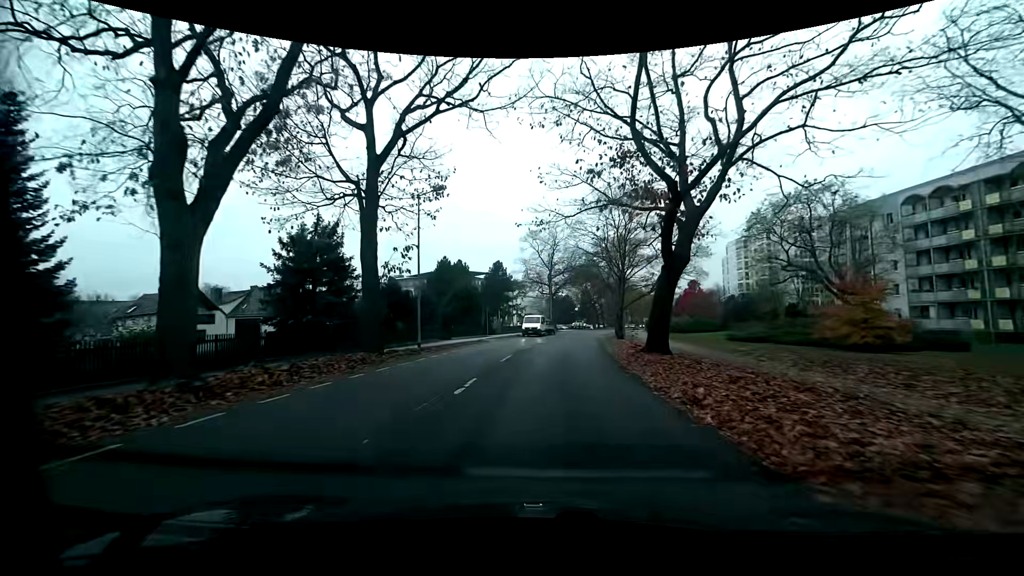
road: tertiary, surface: asphalt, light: Day
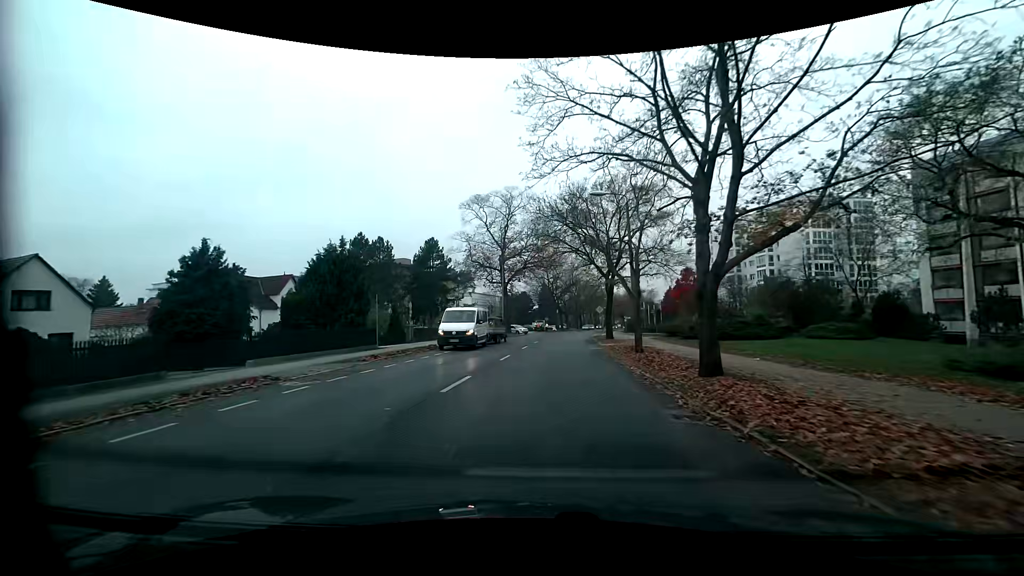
(+1.5, +26.2) m; +5°
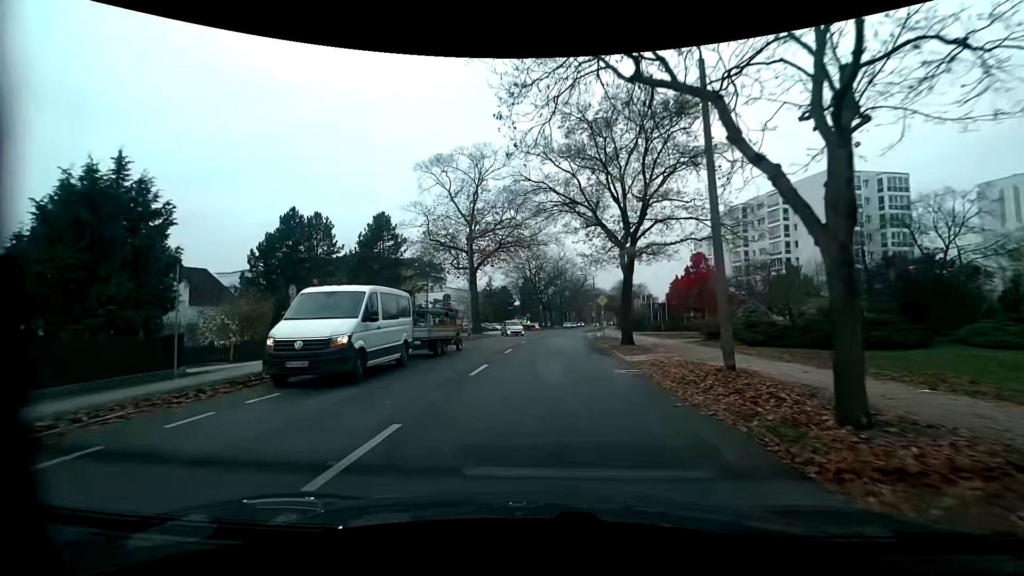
(+0.5, +15.1) m; +3°
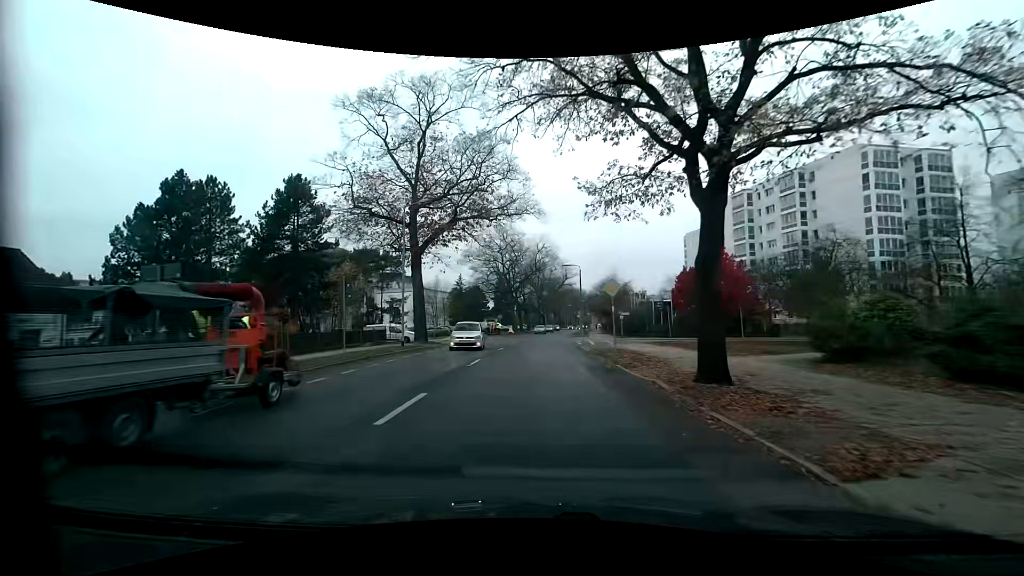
(+0.4, +14.7) m; +3°
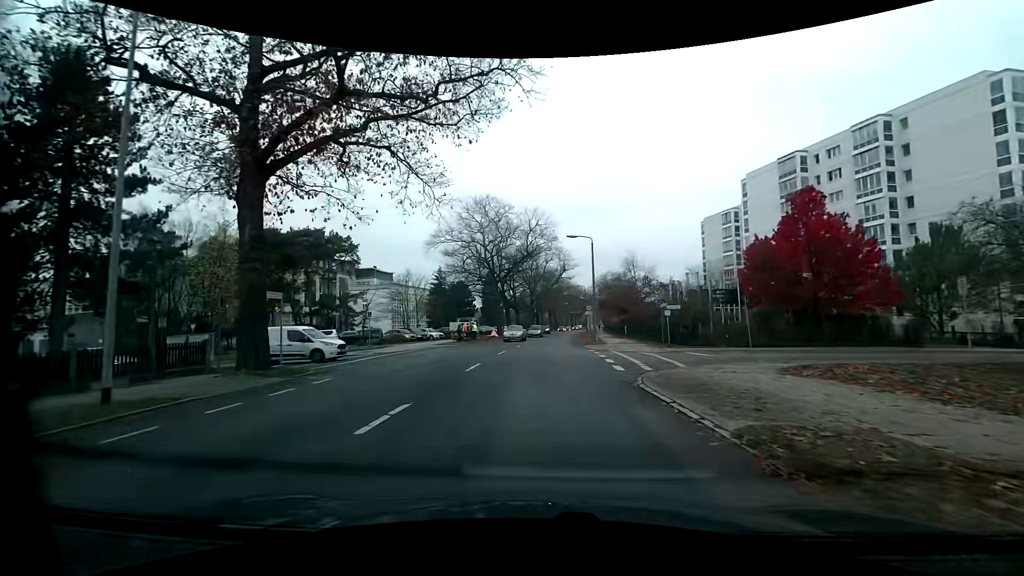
(0.0, +19.6) m; +1°
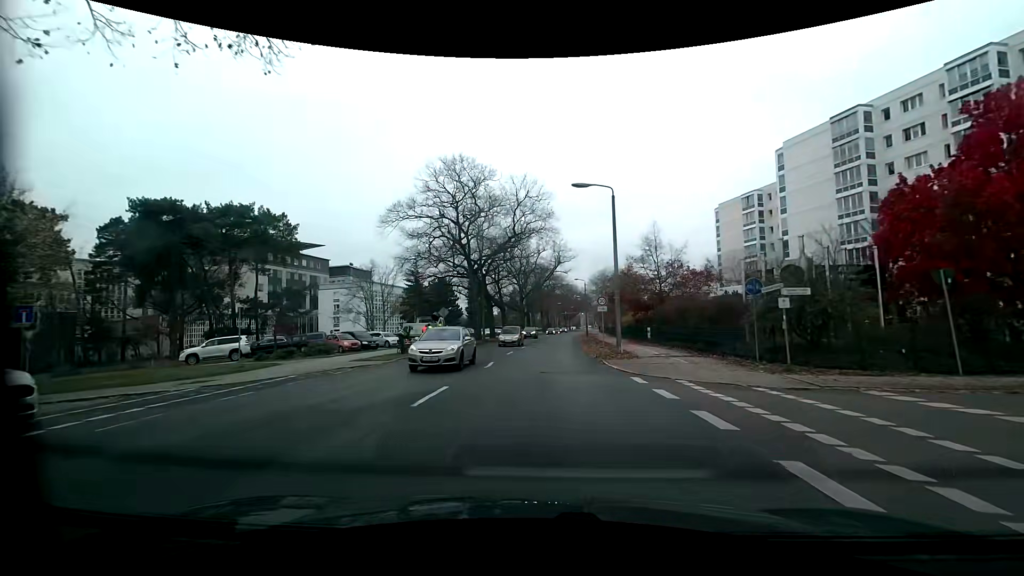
(0.0, +15.0) m; 0°
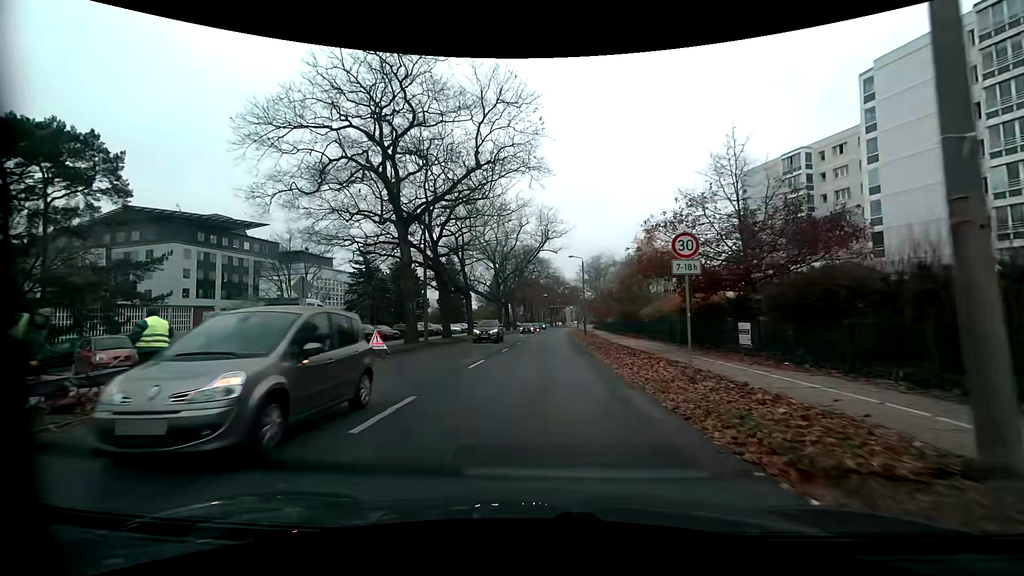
(+0.4, +20.5) m; +2°
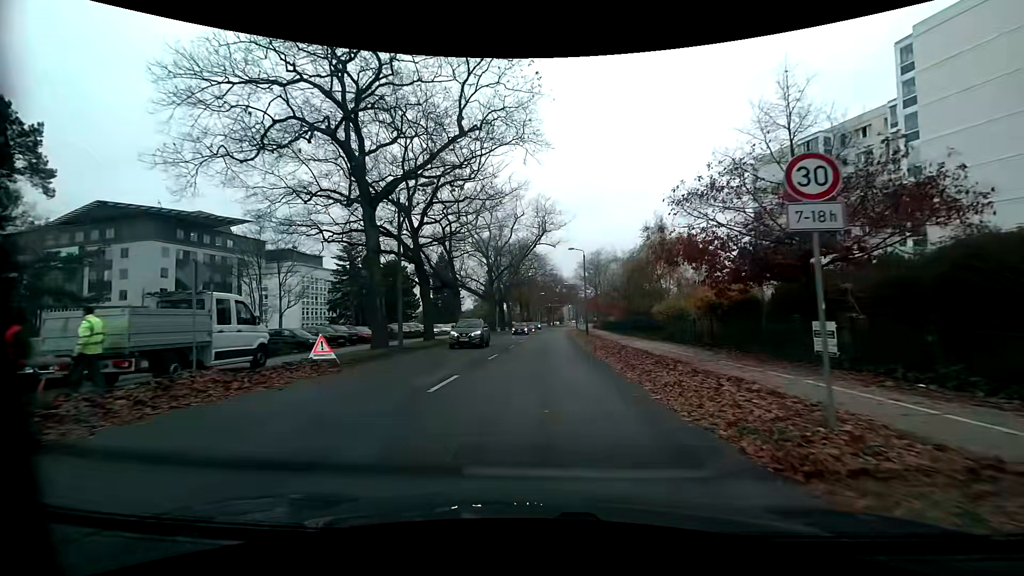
(0.0, +5.2) m; 0°
(0, +10) (0, +20) (0, +30) (+1, +40) (+1, +50) (+2, +60) (+2, +70) (+3, +80) (+3, +90) (+4, +100) m
